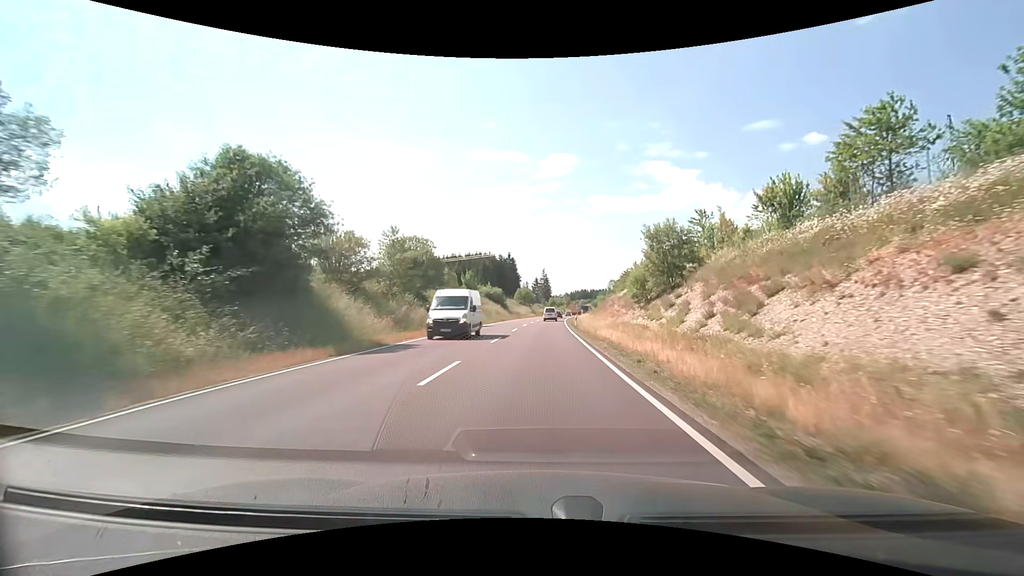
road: primary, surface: asphalt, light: Day
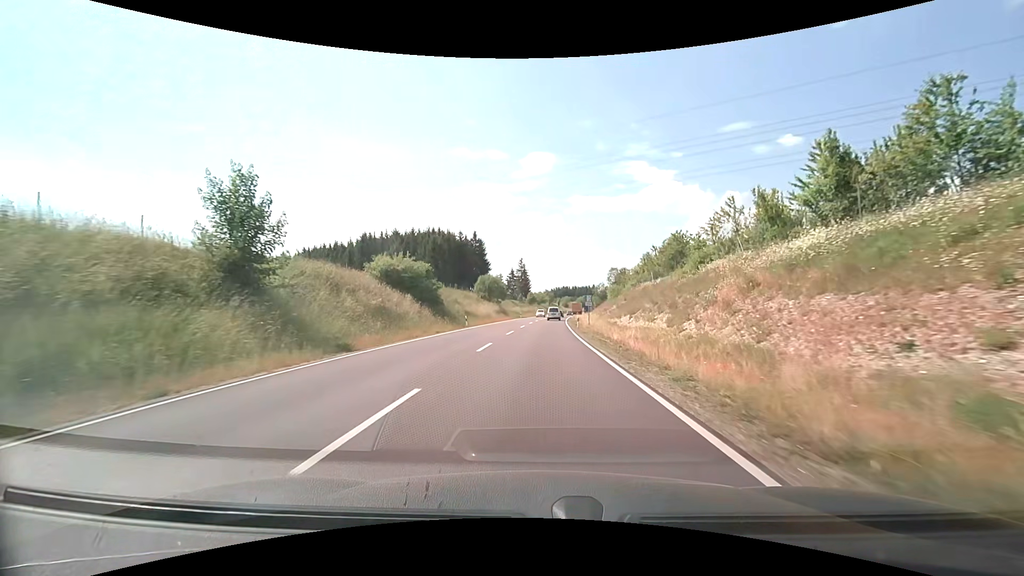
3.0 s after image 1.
(+1.1, +53.1) m; +2°
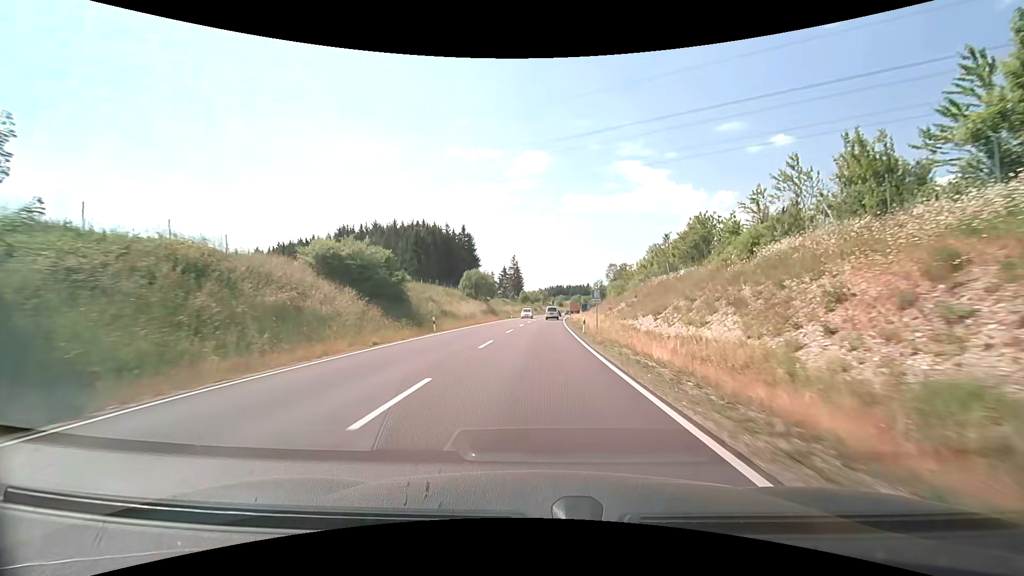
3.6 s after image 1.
(+0.1, +10.7) m; +1°
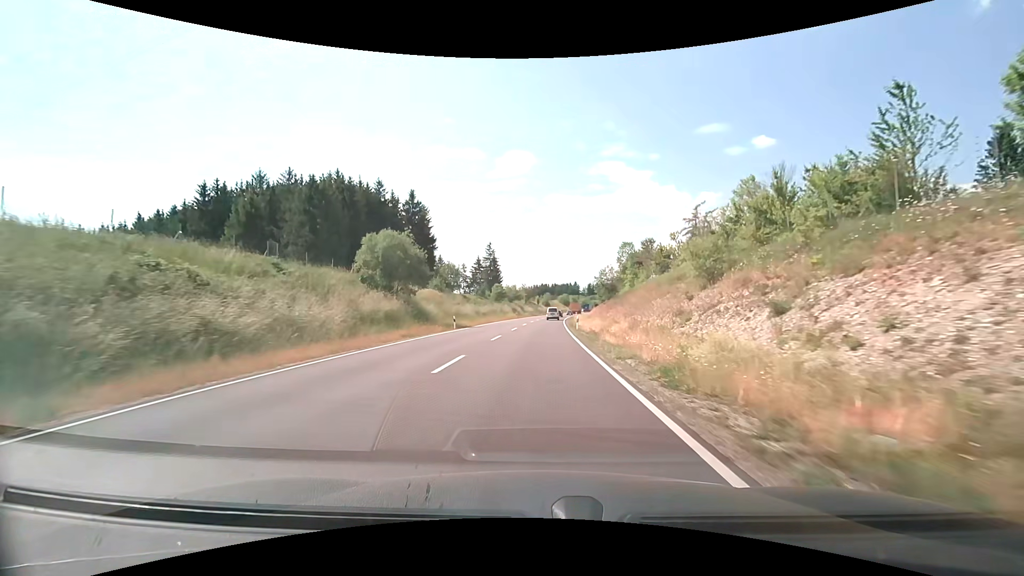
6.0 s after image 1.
(+0.9, +43.2) m; +2°
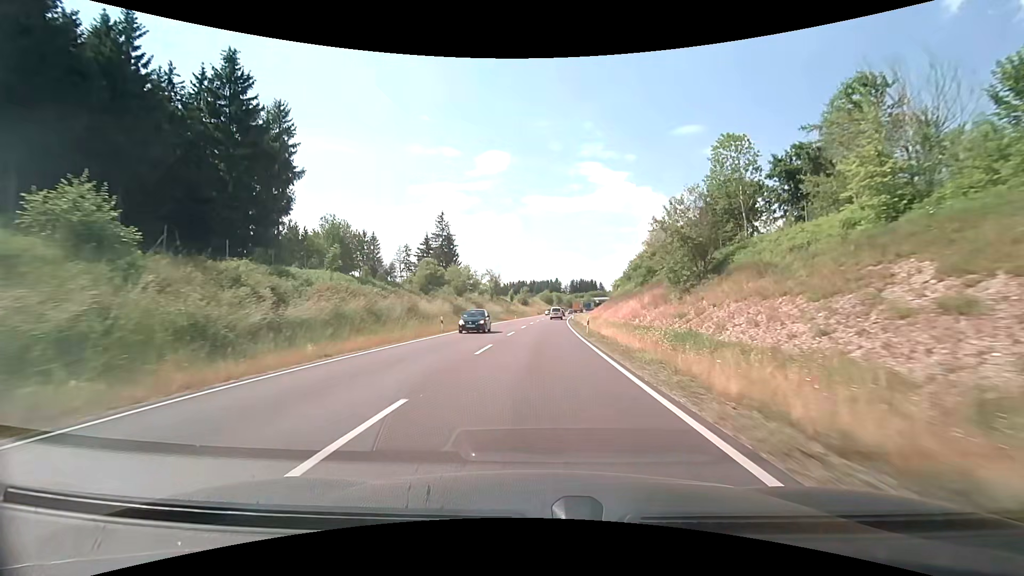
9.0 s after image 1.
(+1.1, +55.7) m; +2°
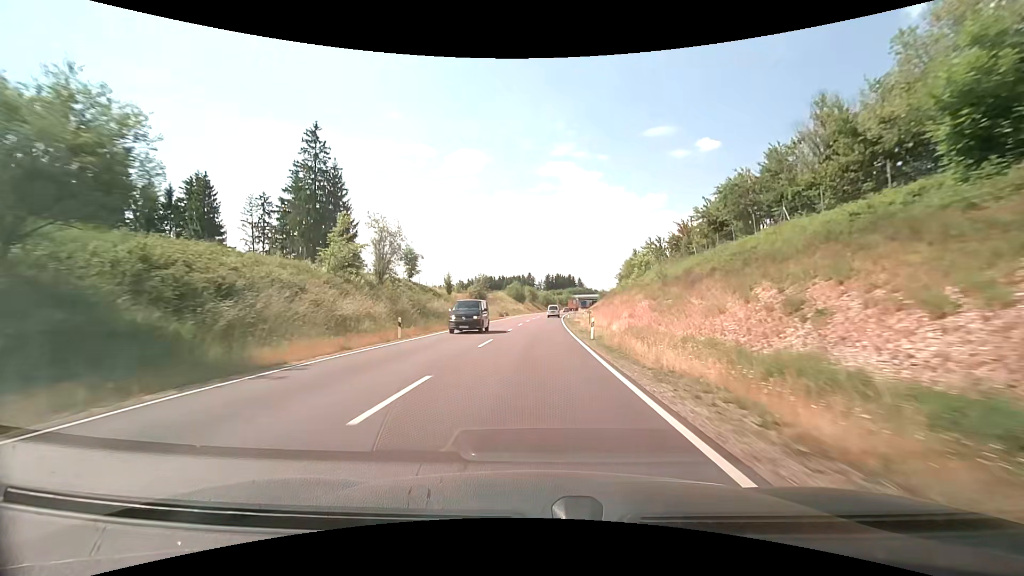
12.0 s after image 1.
(+1.9, +58.0) m; +3°
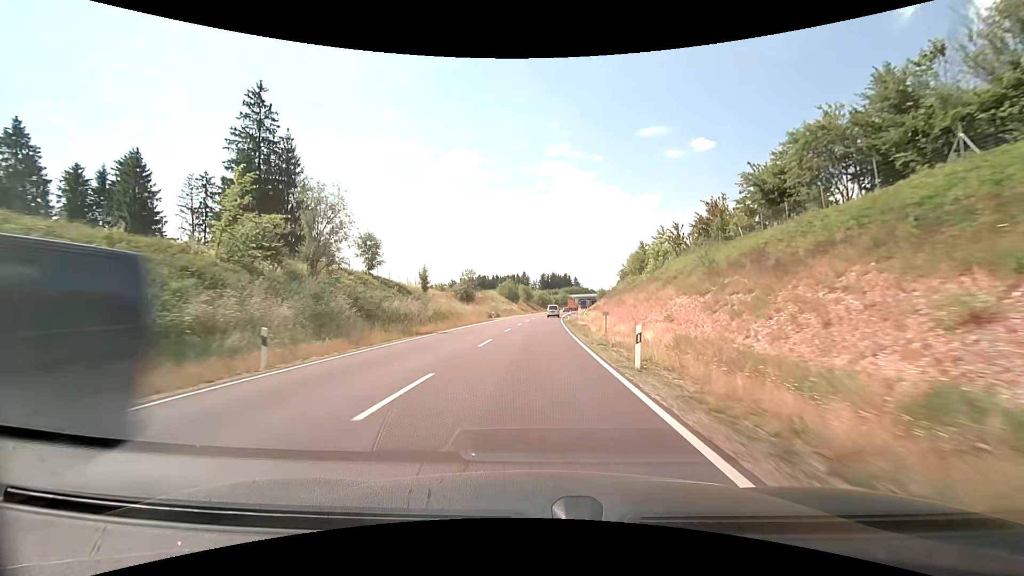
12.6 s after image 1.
(+0.1, +11.8) m; 0°
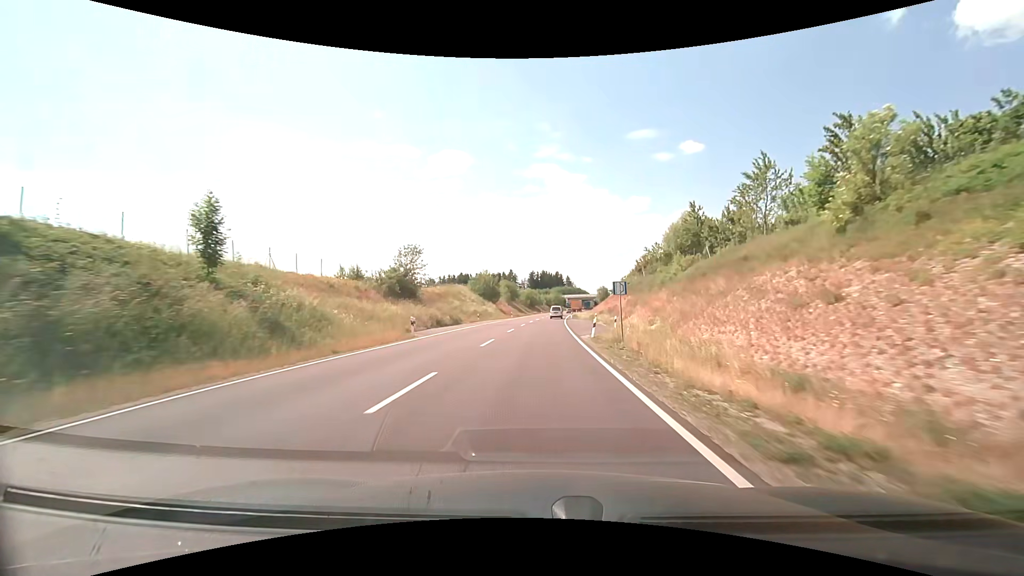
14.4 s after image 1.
(+0.5, +35.9) m; +1°
(0, +10) (0, +20) (0, +30) (+1, +40) (+1, +50) (+1, +60) (+2, +70) (+3, +80) (+3, +90) (+4, +100) m
